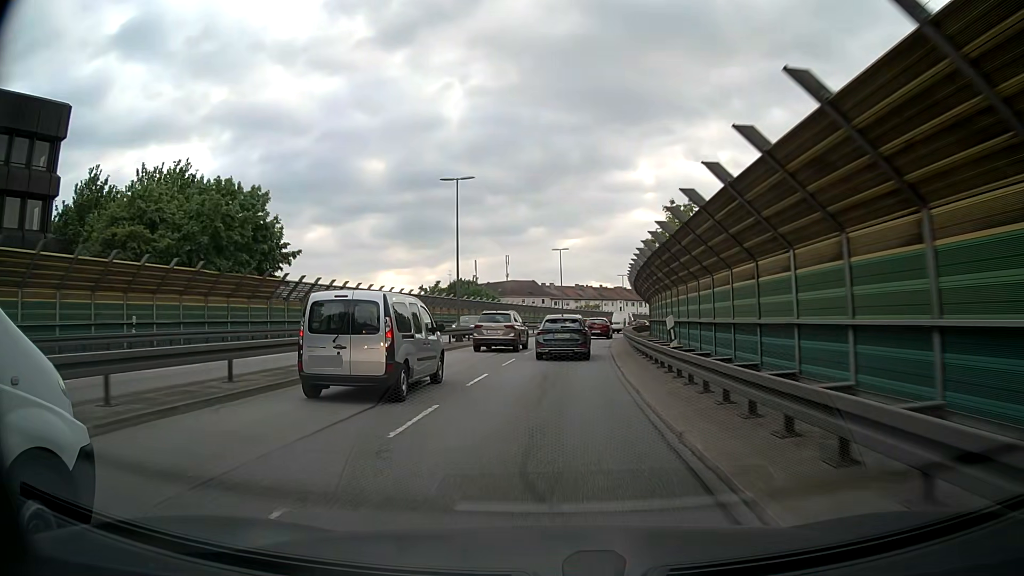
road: trunk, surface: asphalt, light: Day
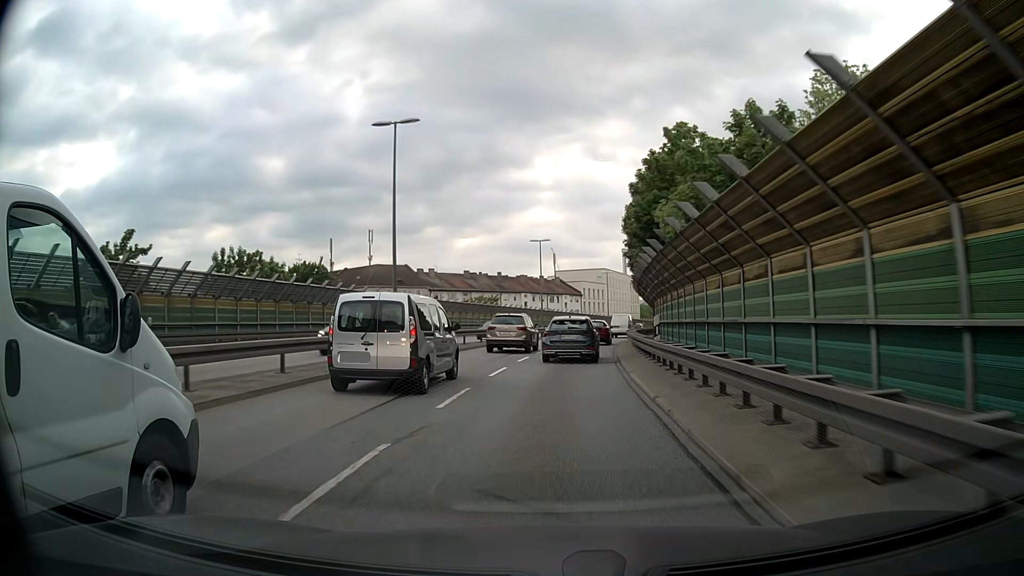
(+2.9, +45.0) m; +8°
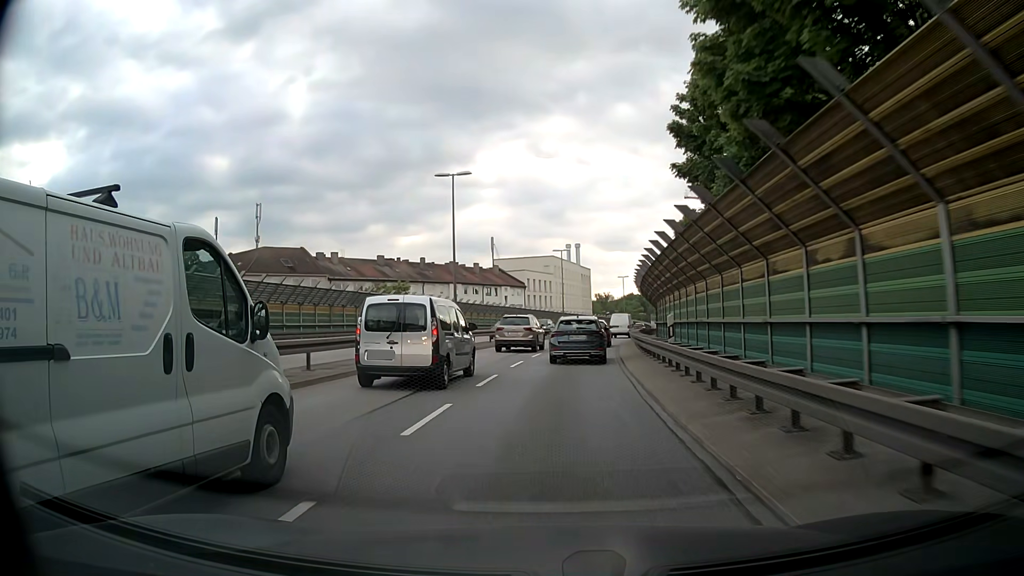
(+1.1, +26.1) m; +5°
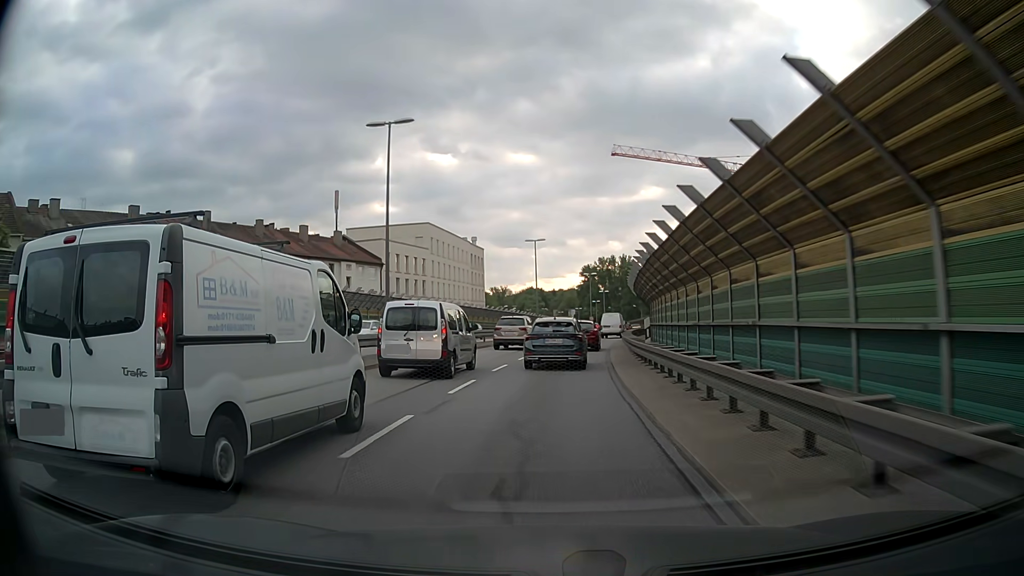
(+3.5, +42.8) m; +9°
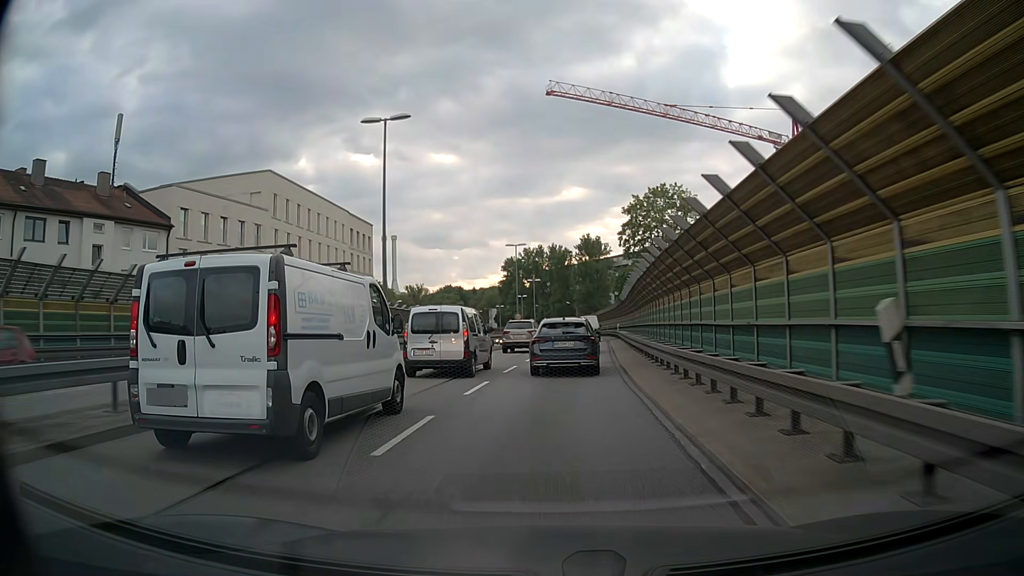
(+1.8, +35.4) m; +6°
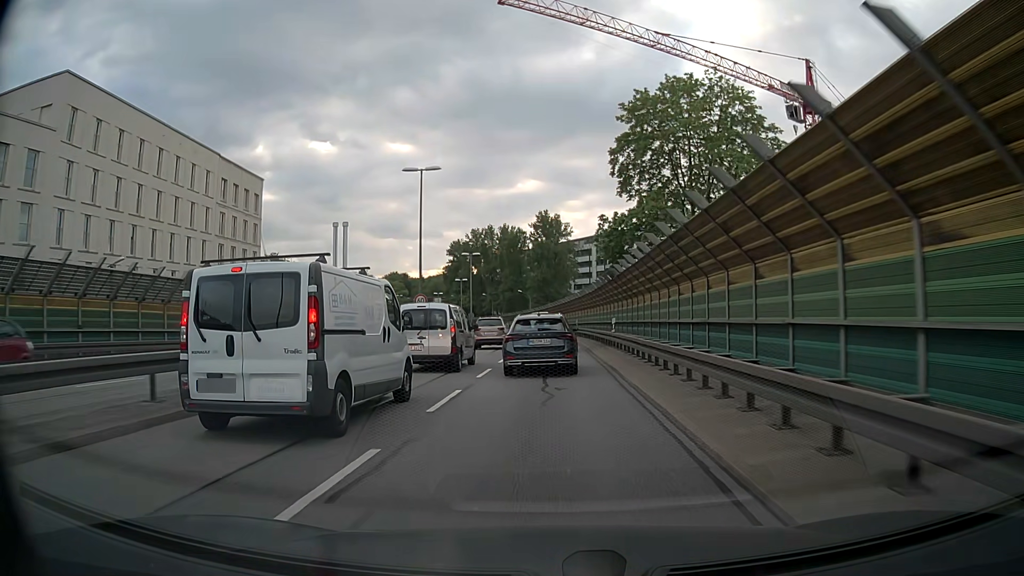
(+1.1, +26.7) m; +4°
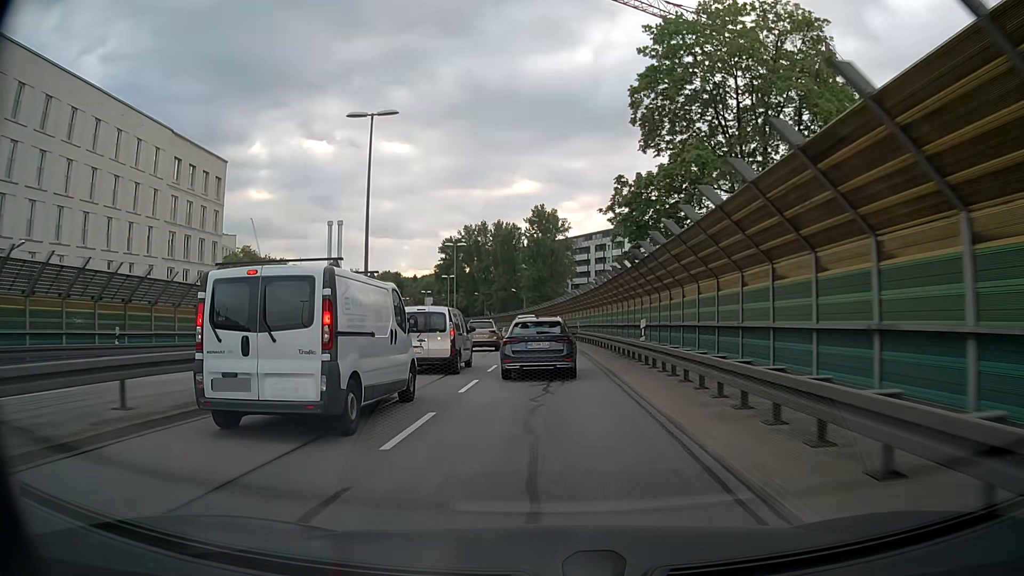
(+0.1, +8.9) m; +1°
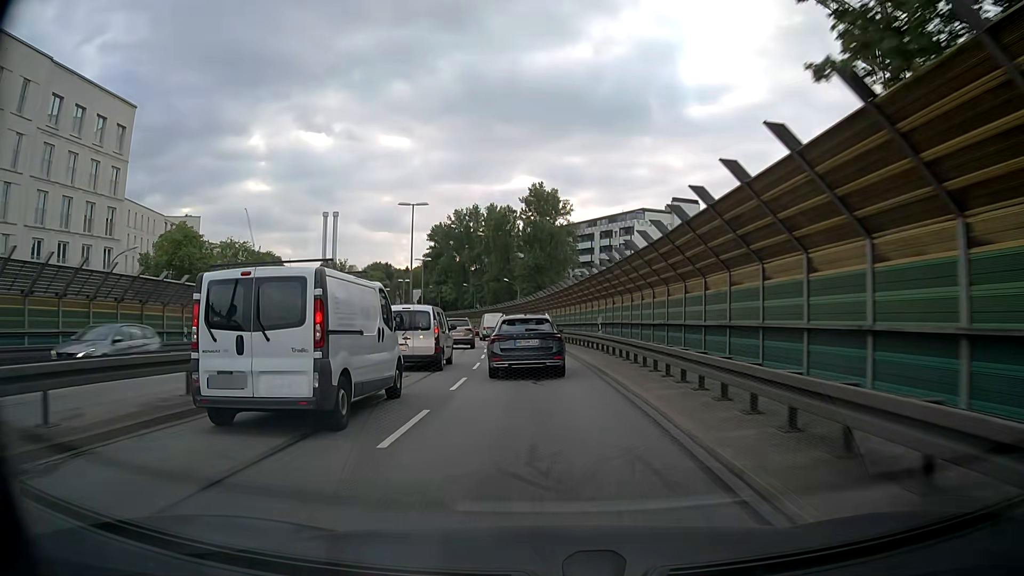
(+0.1, +18.0) m; 0°
(0, +10) (0, +20) (-1, +30) (-2, +40) (-3, +50) (-4, +60) (-6, +70) (-8, +79) (-11, +89) (-14, +99) m
